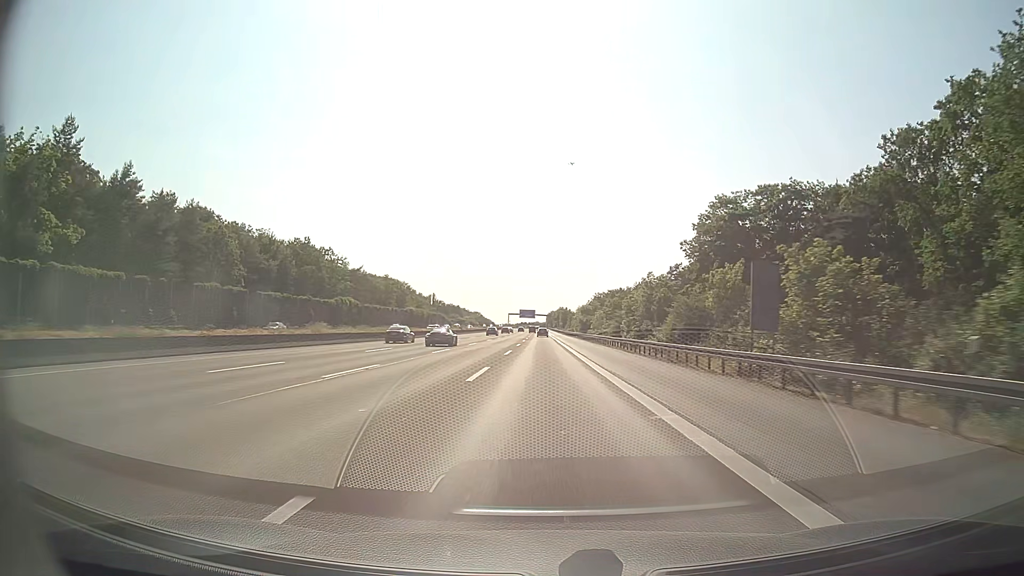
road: motorway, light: Day
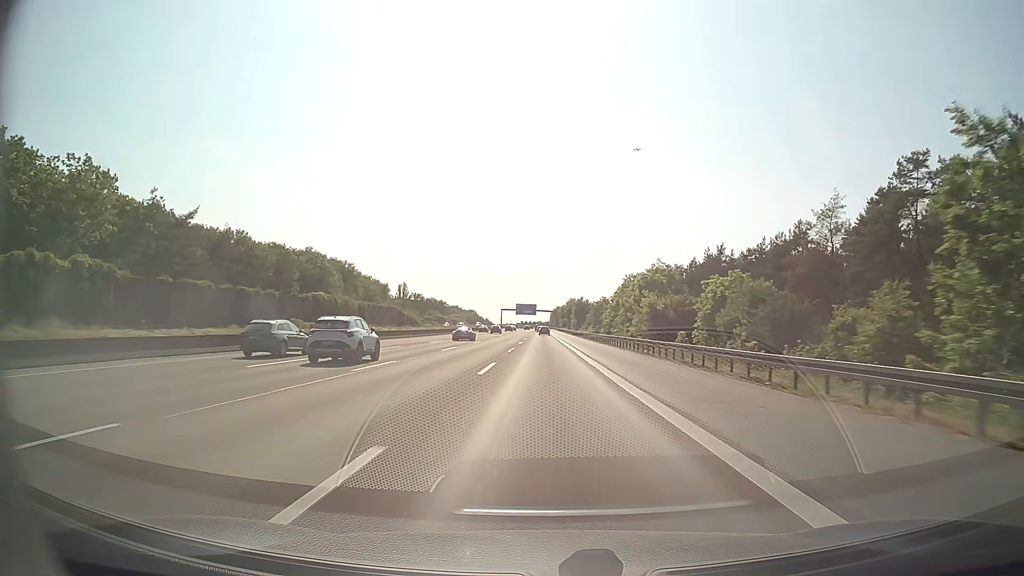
(-0.2, +87.0) m; 0°
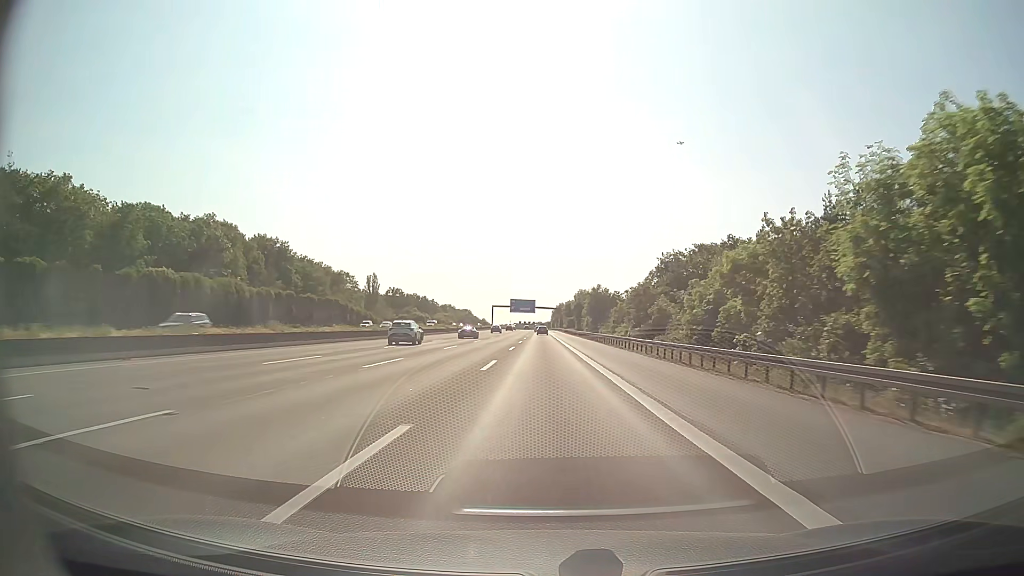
(0.0, +52.2) m; 0°
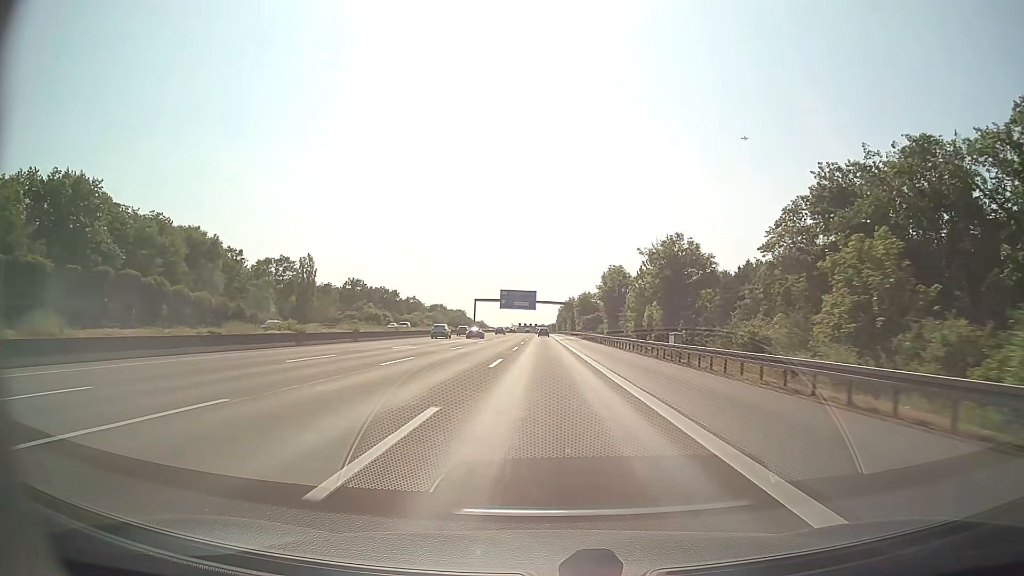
(-0.2, +69.6) m; 0°
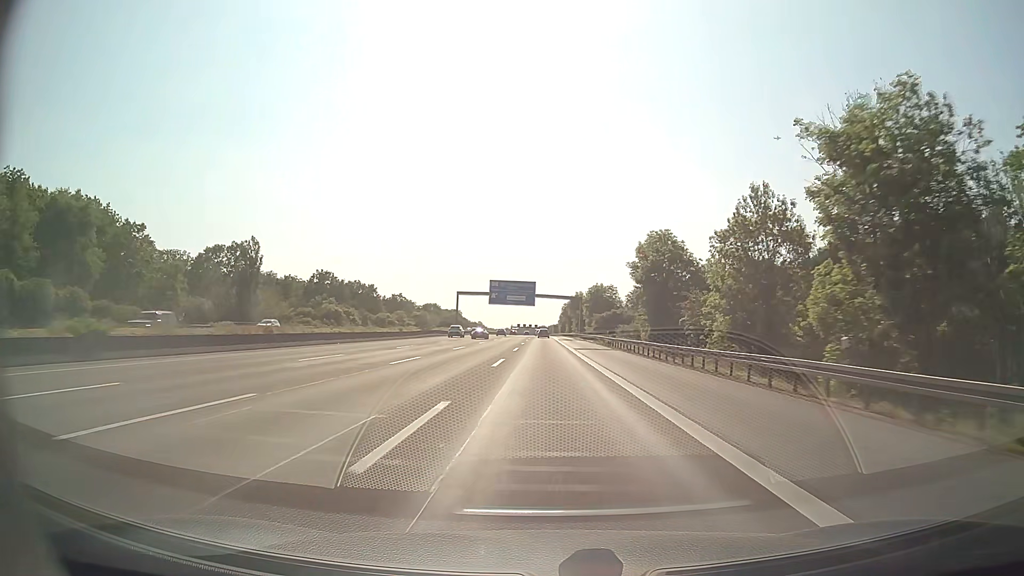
(0.0, +34.8) m; 0°
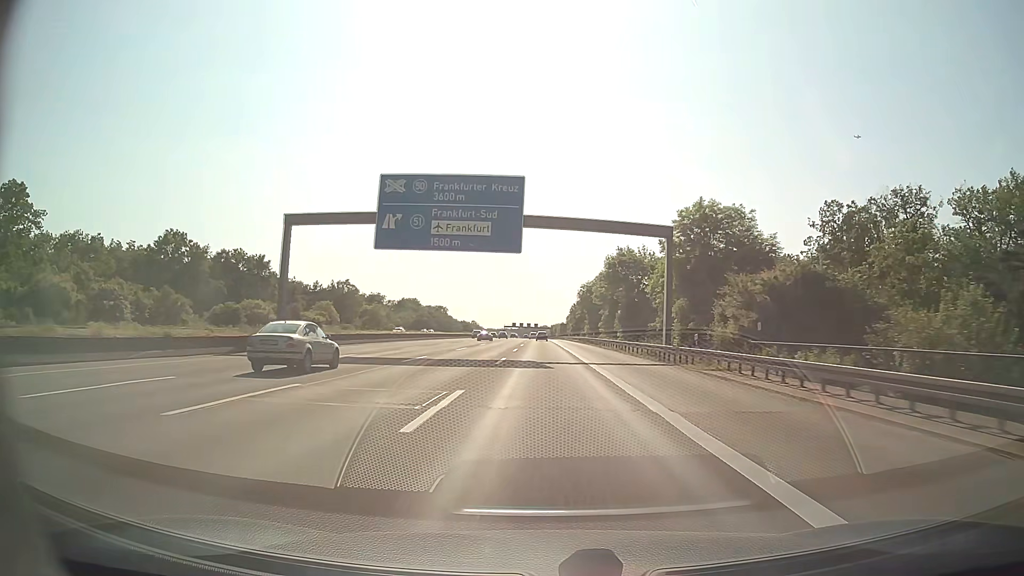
(-0.2, +87.0) m; 0°
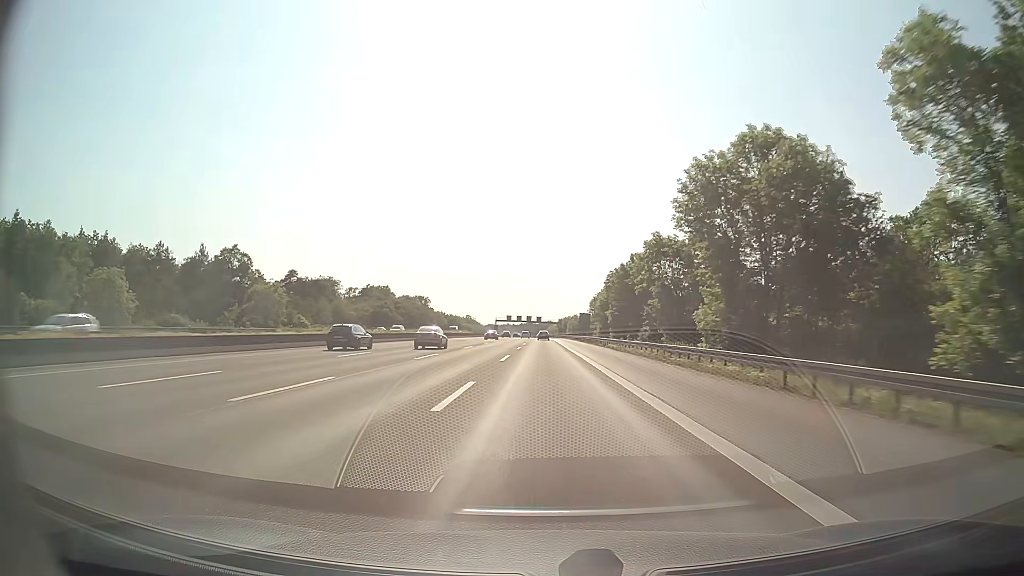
(-0.2, +87.0) m; 0°
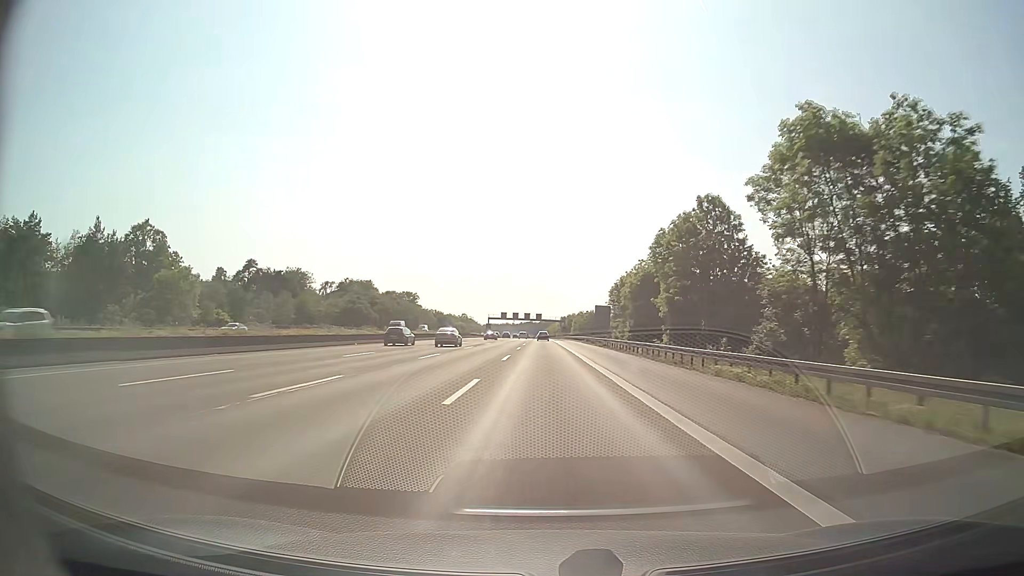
(0.0, +34.9) m; 0°
(0, +10) (0, +20) (0, +30) (0, +40) (0, +50) (0, +60) (0, +70) (0, +80) (0, +90) (0, +100) m
